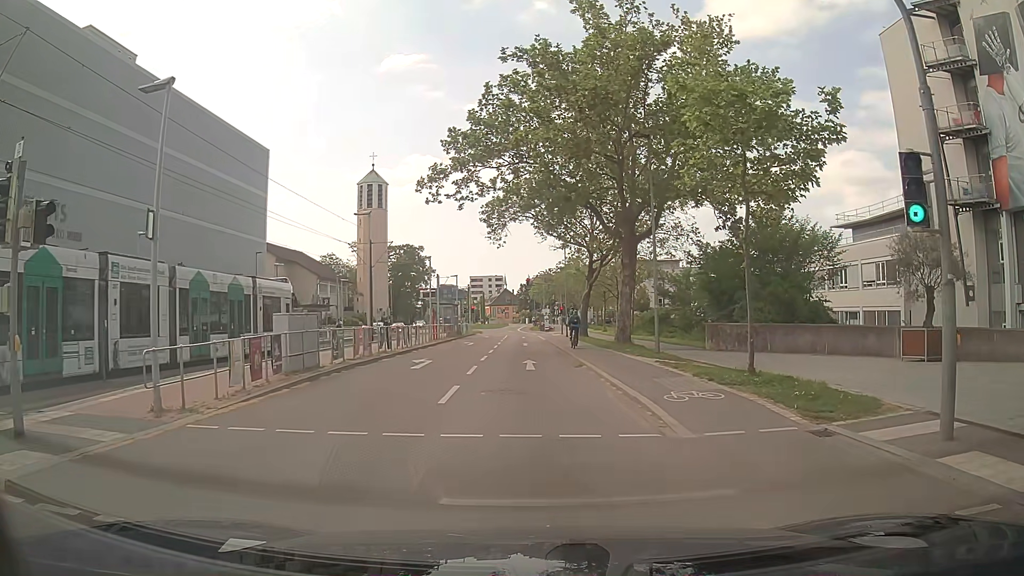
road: secondary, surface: asphalt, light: Day
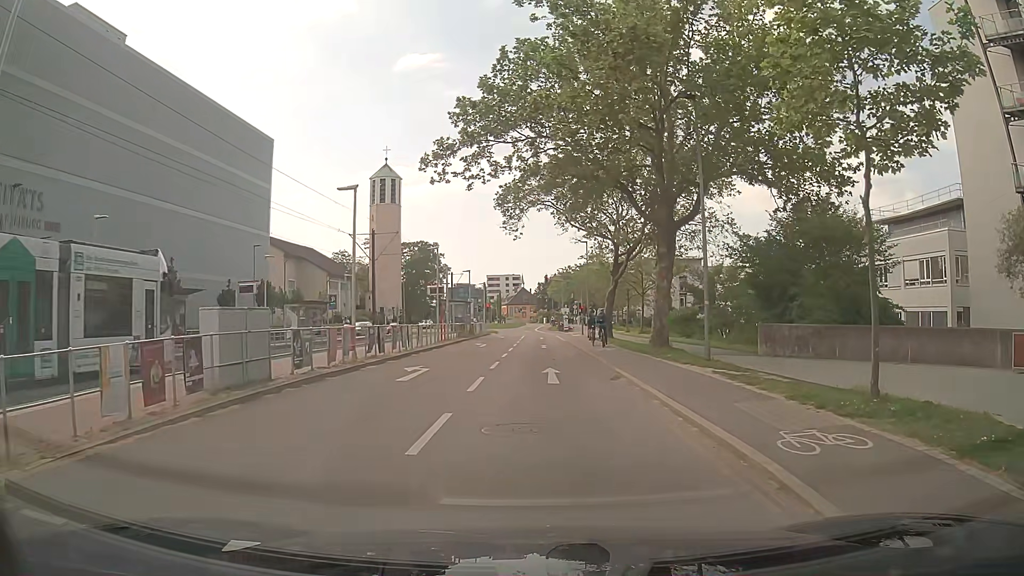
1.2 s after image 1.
(-0.1, +4.8) m; -3°
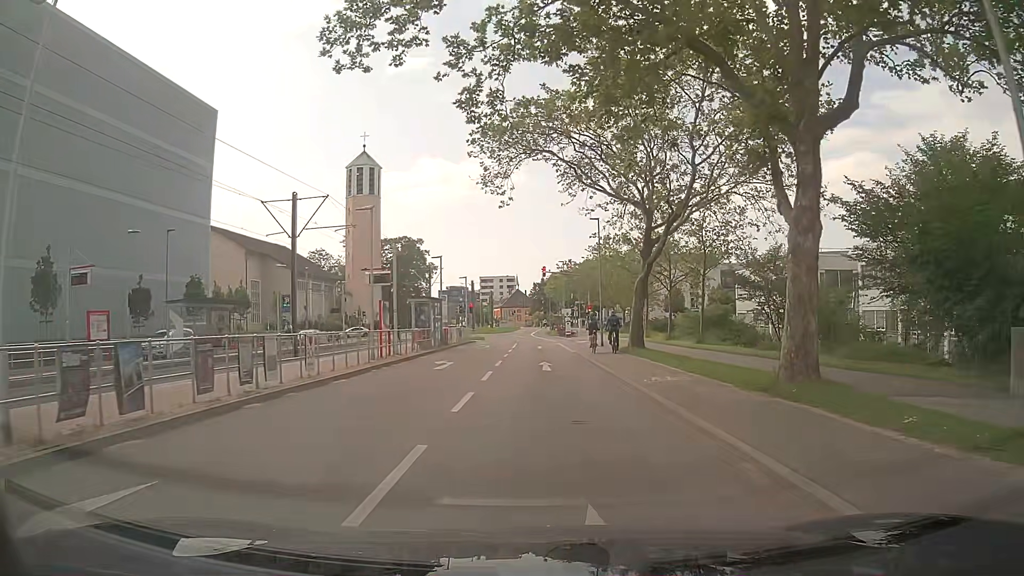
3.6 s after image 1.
(+0.4, +14.8) m; +1°
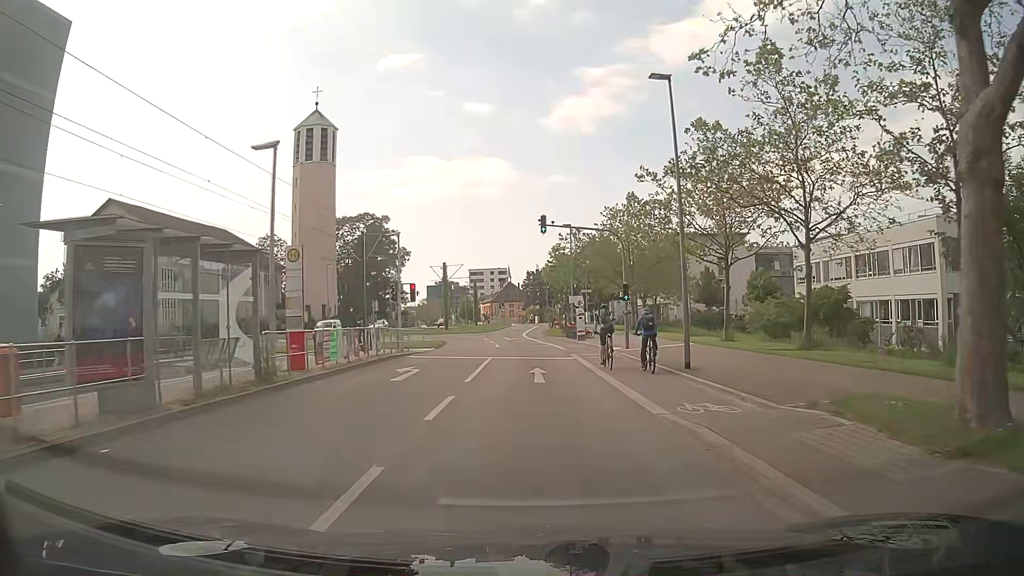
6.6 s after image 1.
(+0.6, +25.7) m; +1°
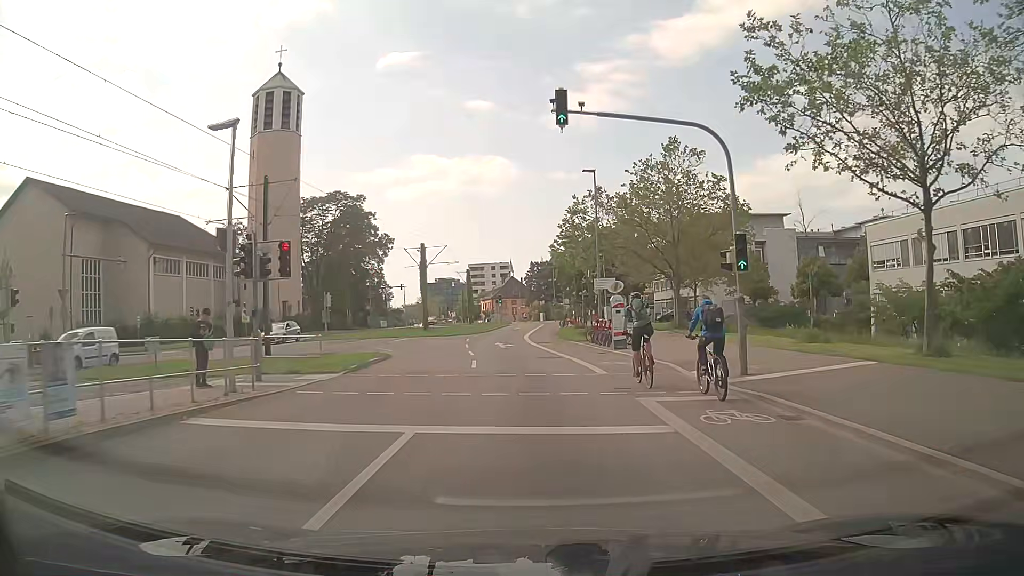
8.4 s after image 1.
(0.0, +17.4) m; 0°
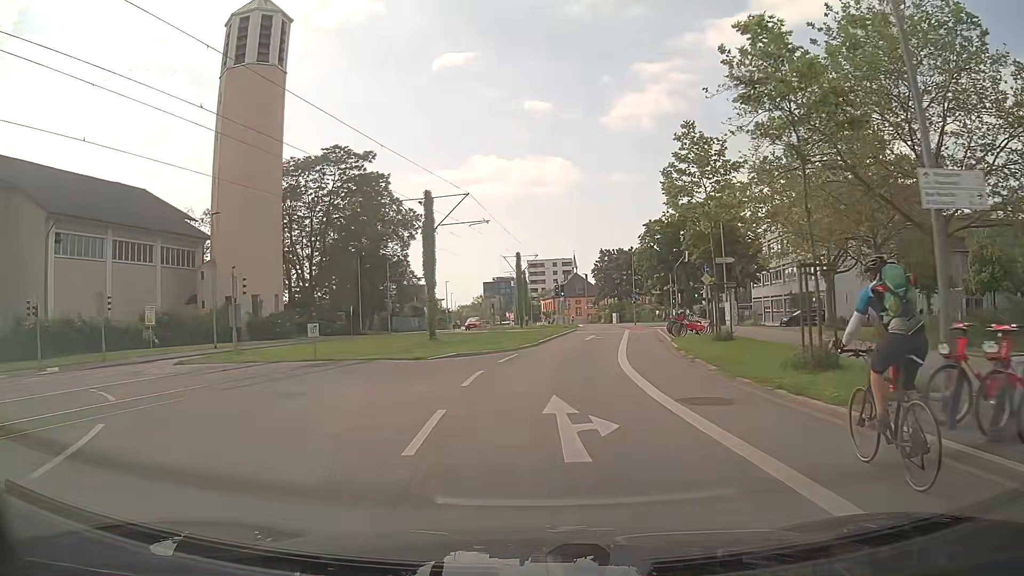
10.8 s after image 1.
(-0.9, +24.5) m; -5°
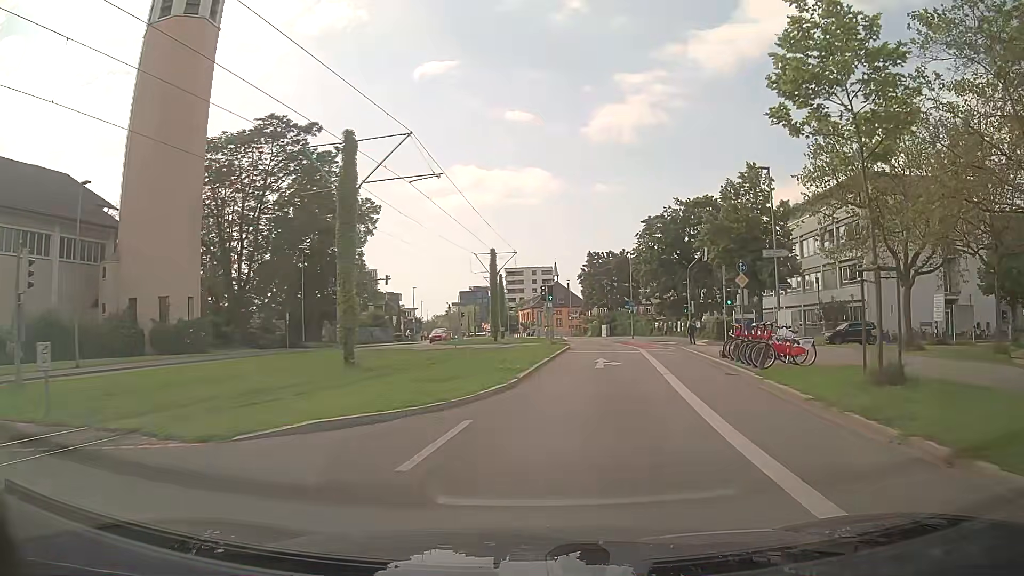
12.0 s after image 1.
(0.0, +12.5) m; +3°
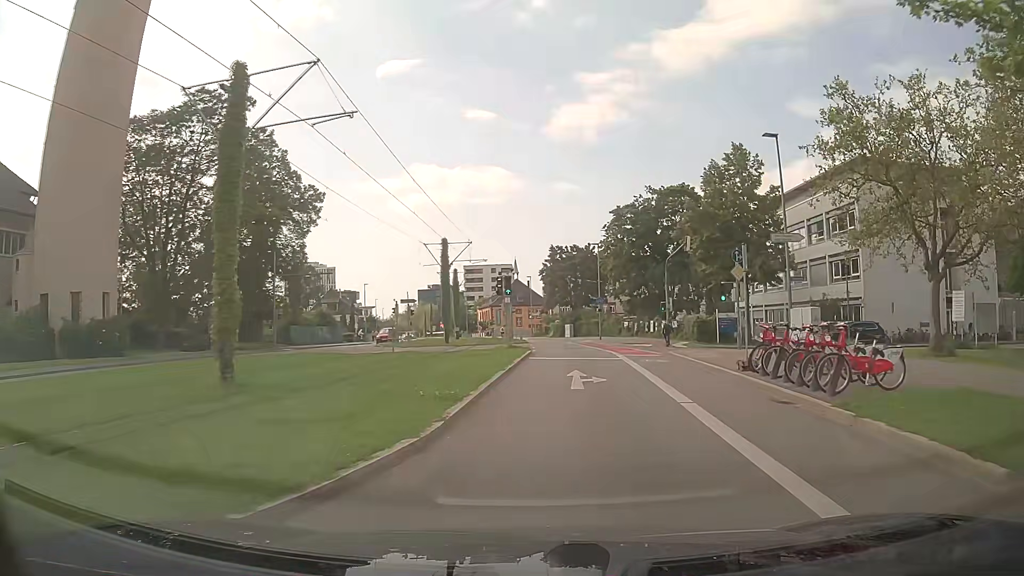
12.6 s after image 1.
(+0.1, +6.1) m; +2°
(0, +10) (+1, +20) (+1, +30) (+2, +40) (+1, +50) (0, +60) (-1, +70) (-3, +80) (-5, +89) (-7, +99) m
